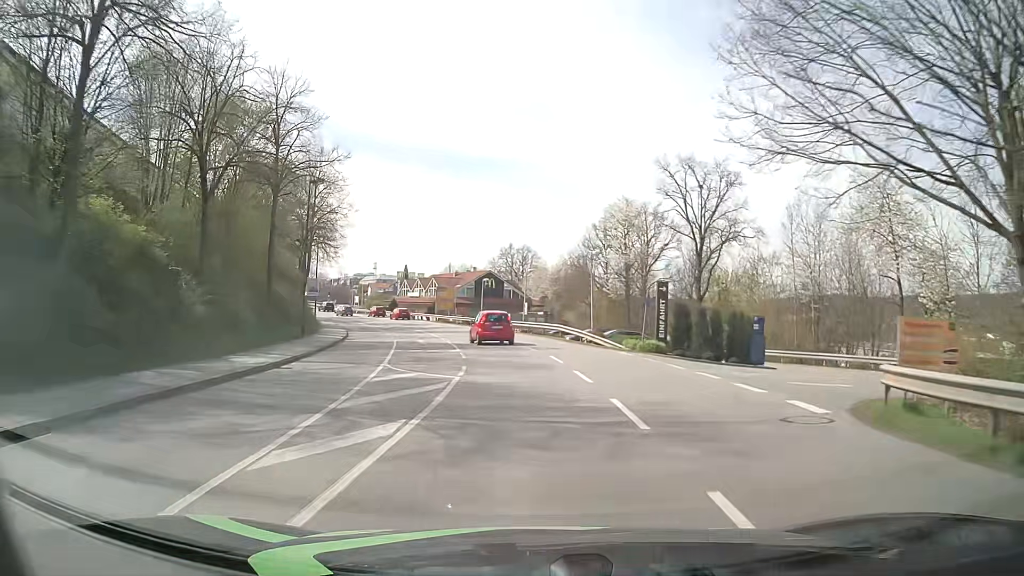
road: tertiary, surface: asphalt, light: Day
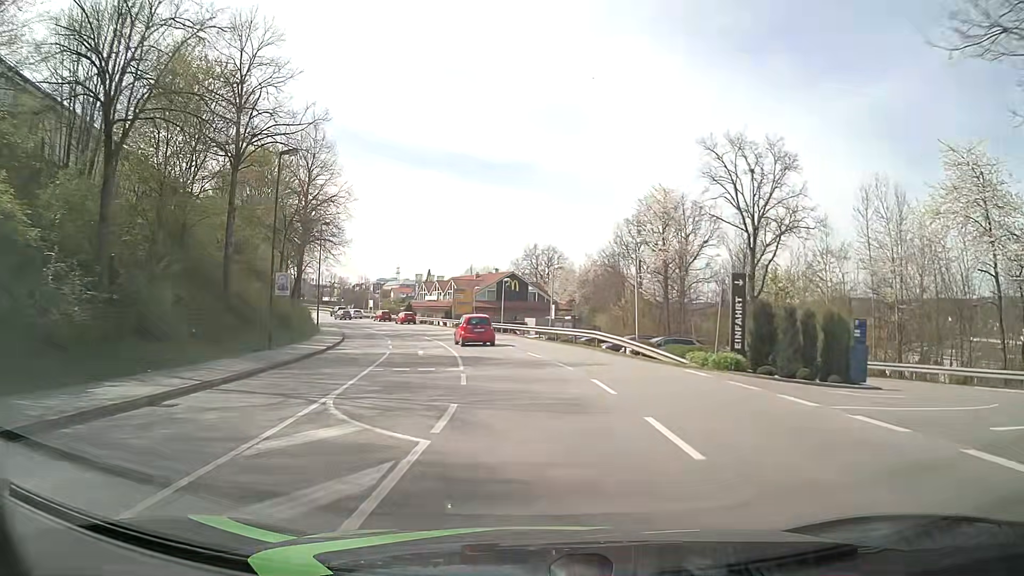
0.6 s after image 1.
(-0.1, +7.5) m; -2°
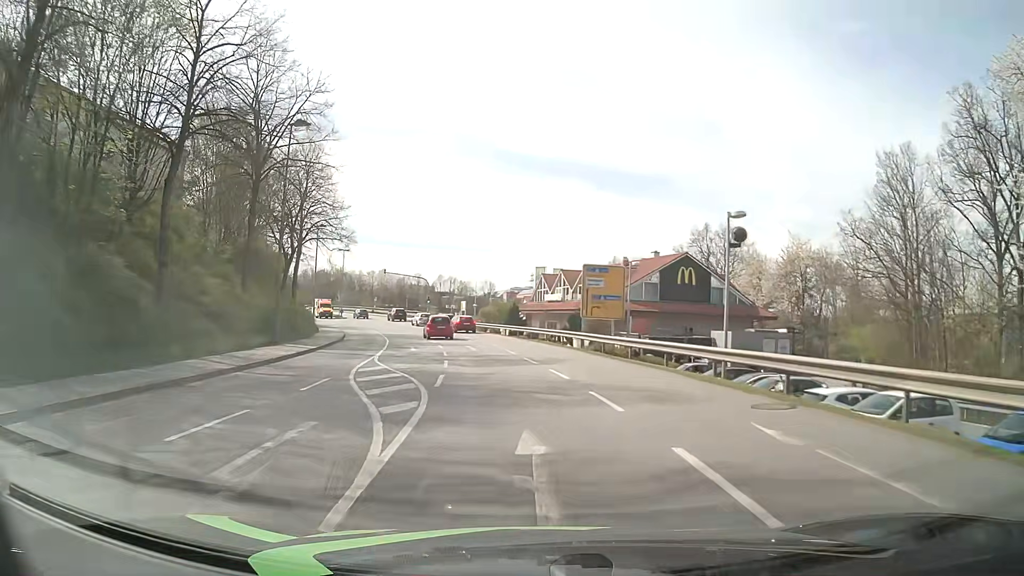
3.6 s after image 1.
(-3.6, +37.6) m; -12°
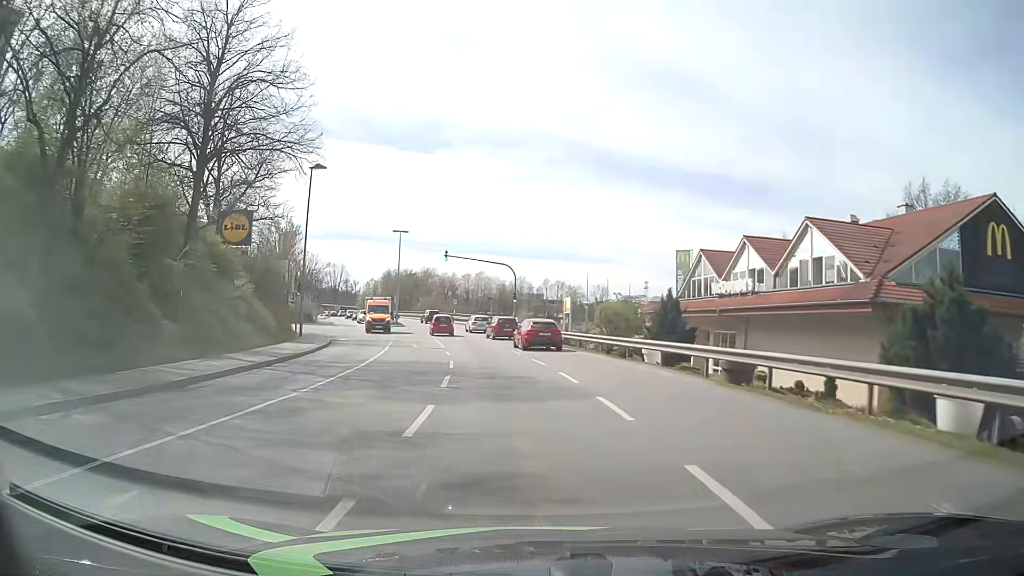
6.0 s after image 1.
(-2.5, +30.2) m; -9°
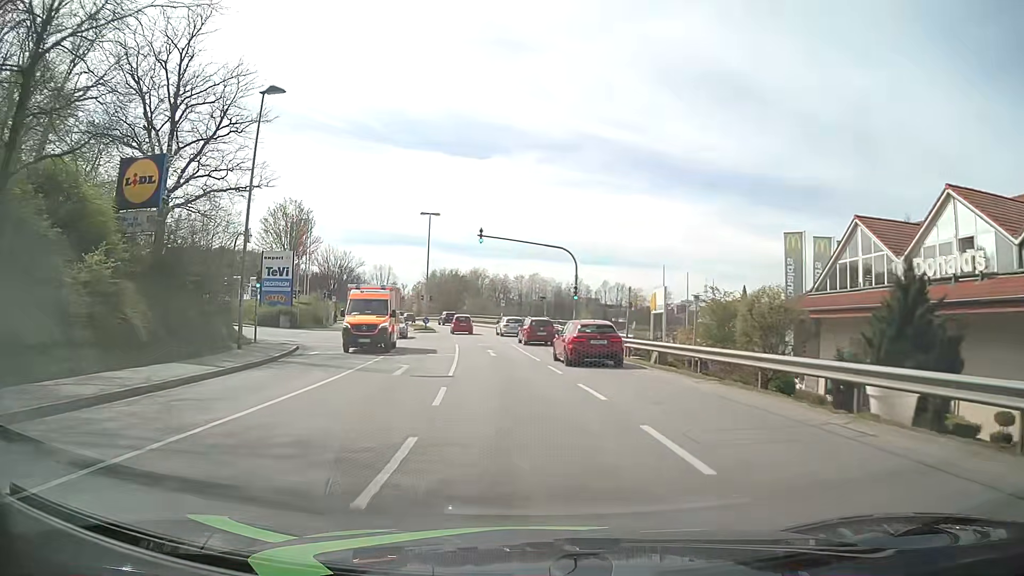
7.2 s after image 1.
(-0.6, +15.1) m; -5°
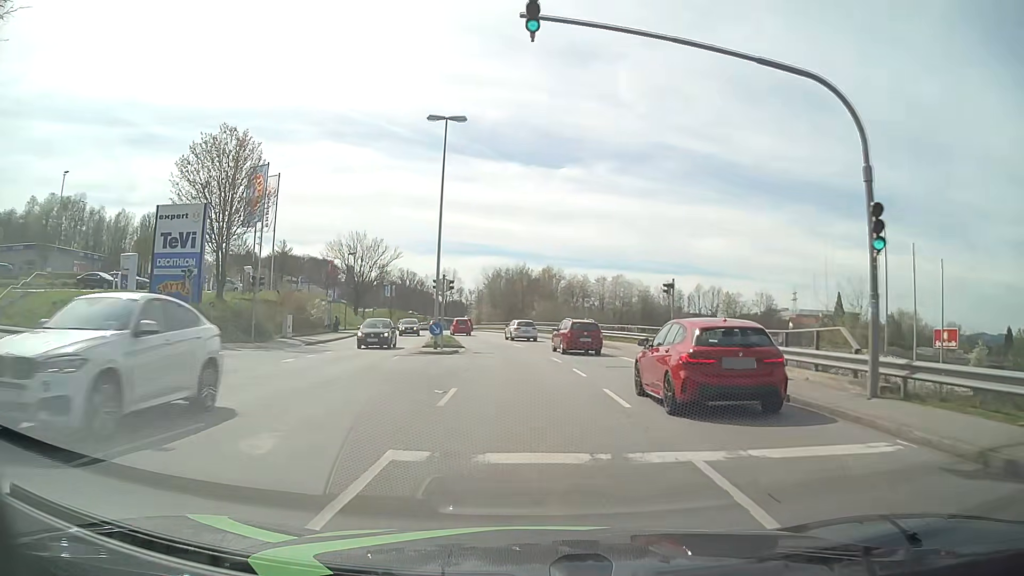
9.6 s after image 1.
(-1.9, +30.1) m; -6°
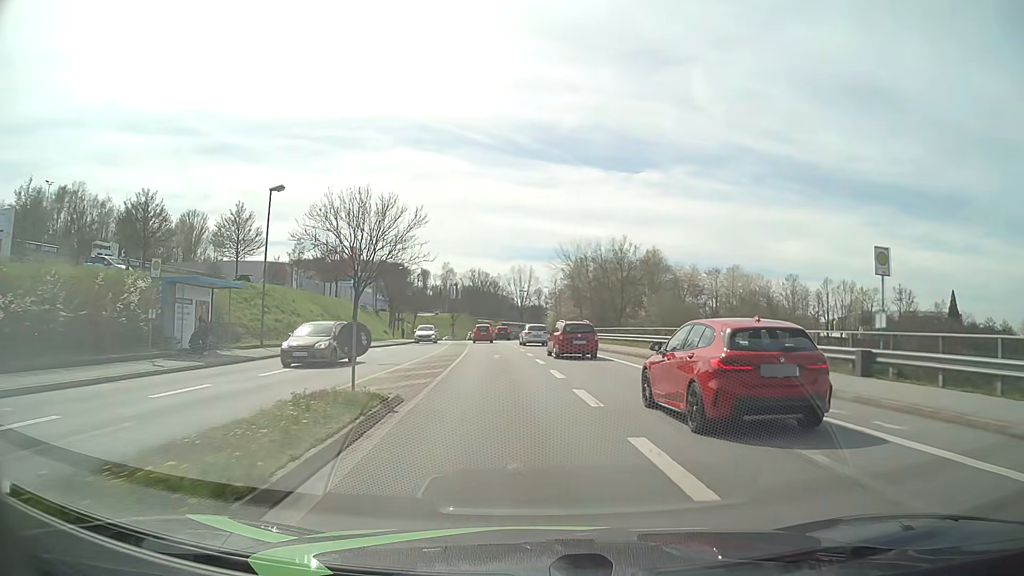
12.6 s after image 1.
(-2.3, +37.5) m; -7°
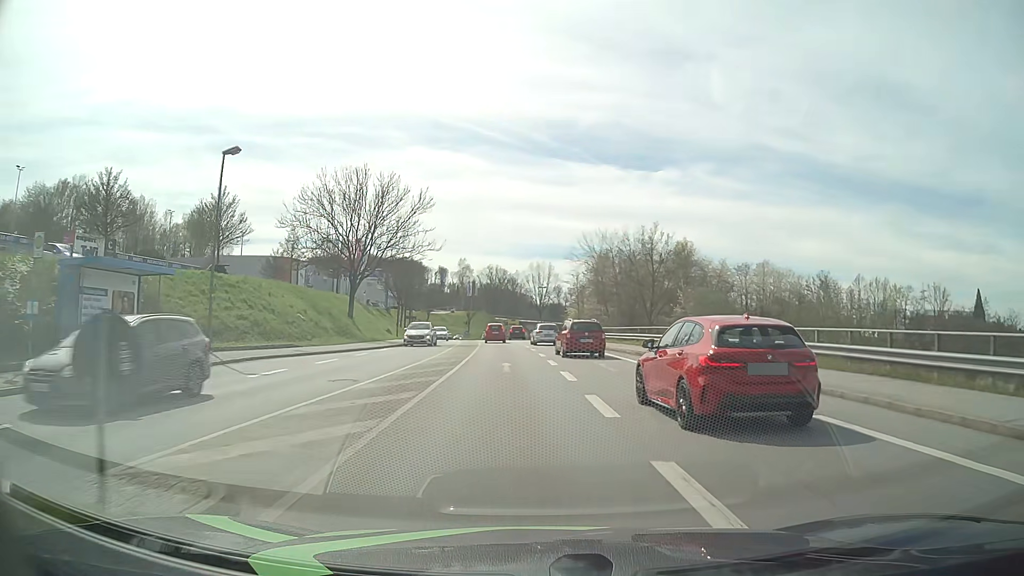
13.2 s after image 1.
(-0.1, +7.5) m; -2°
(0, +10) (-1, +20) (-1, +30) (-2, +40) (-2, +50) (-3, +60) (-4, +70) (-5, +80) (-6, +90) (-6, +100) m
